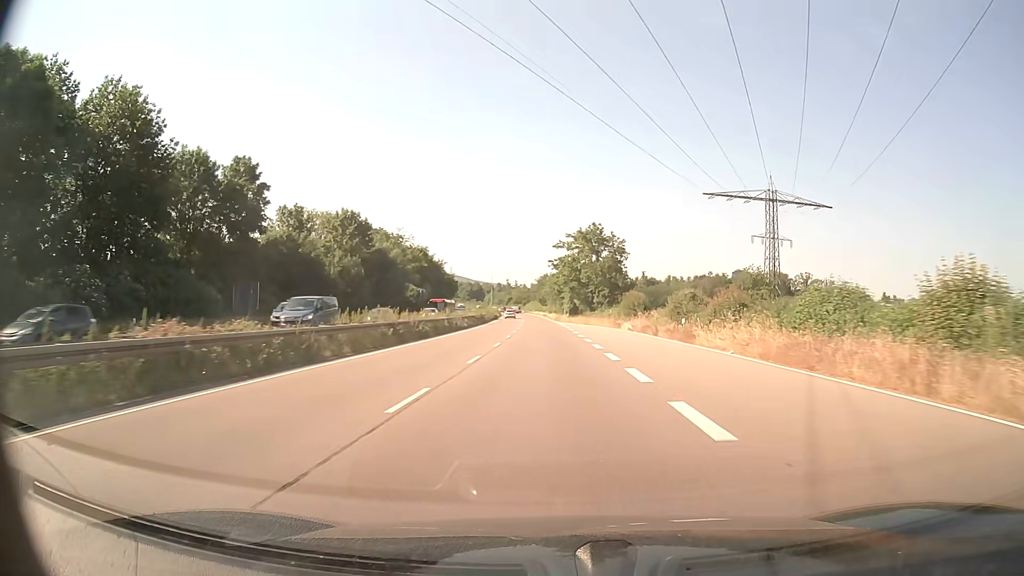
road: trunk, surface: asphalt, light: Day
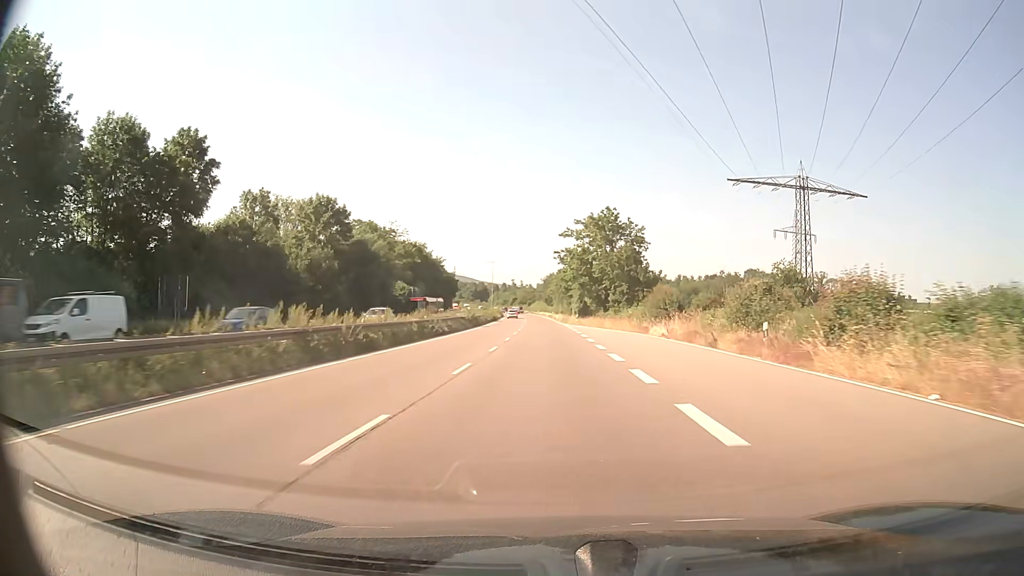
(-0.1, +12.3) m; -1°
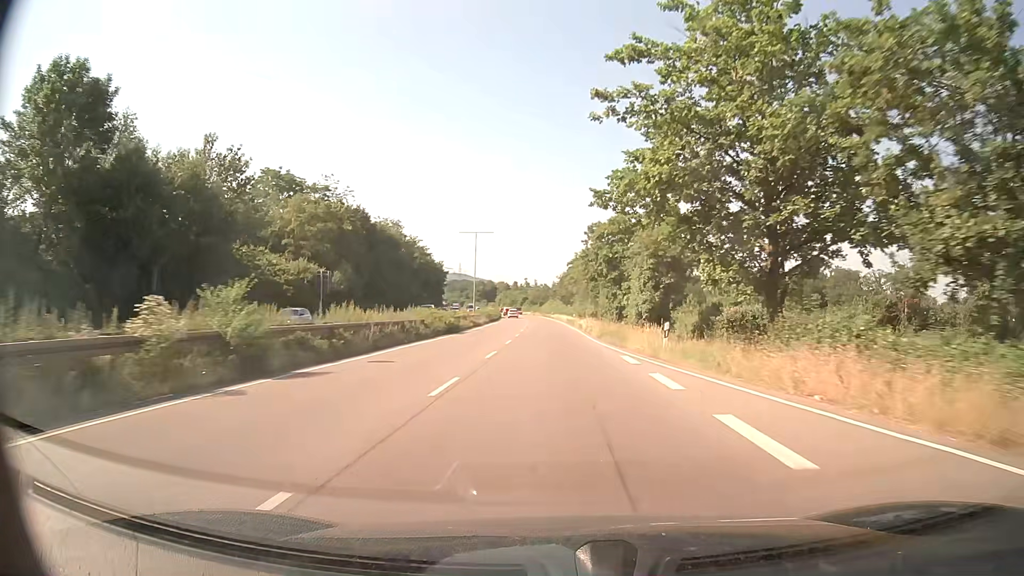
(-0.7, +49.2) m; -1°
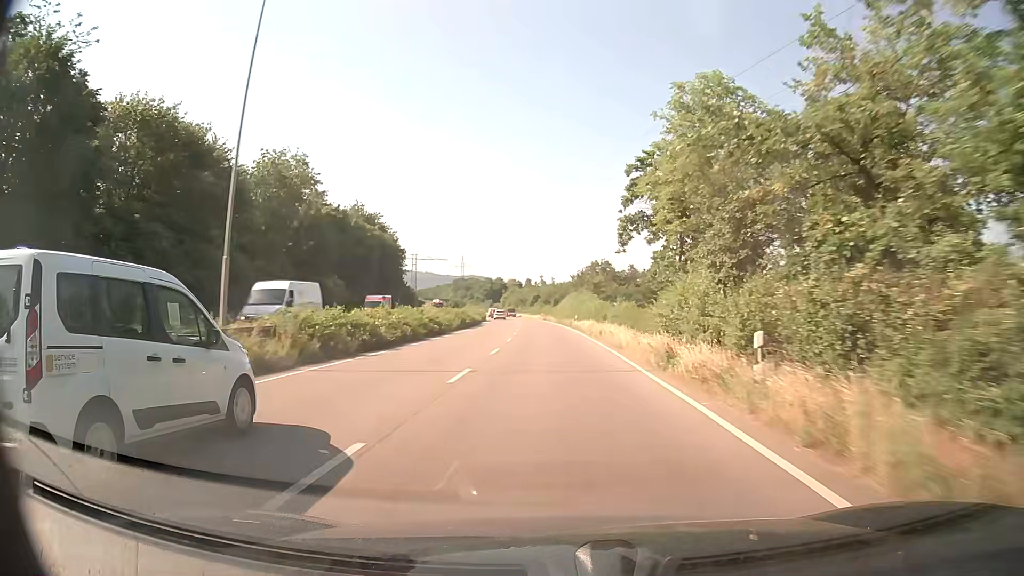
(-0.7, +61.2) m; -1°
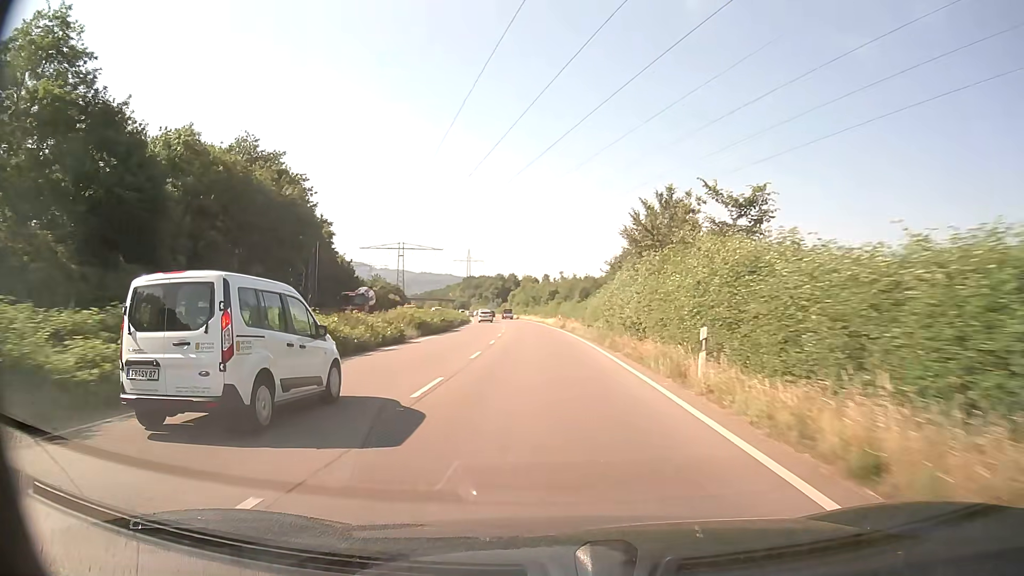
(-0.9, +47.1) m; -2°
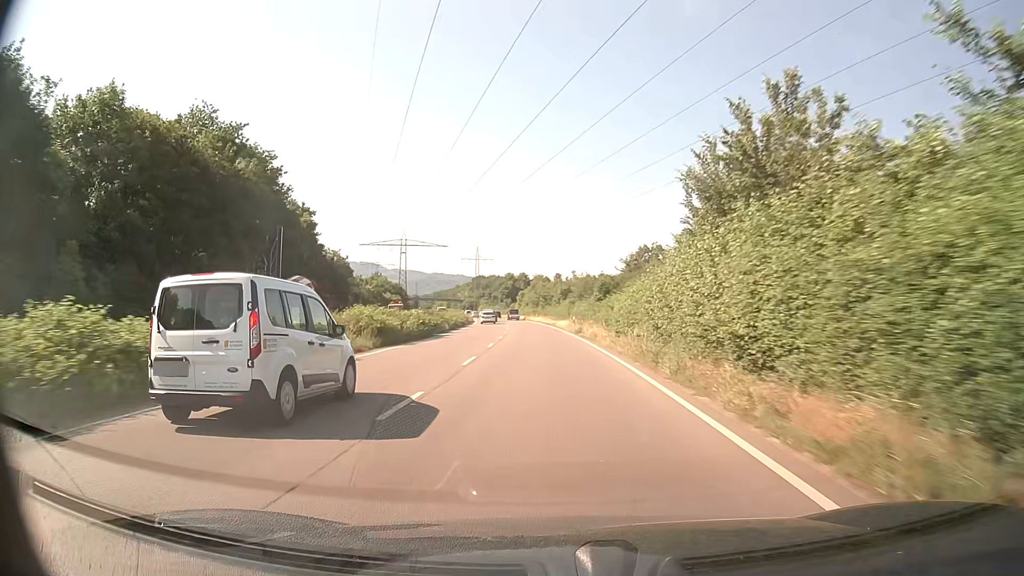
(-0.1, +11.4) m; -1°
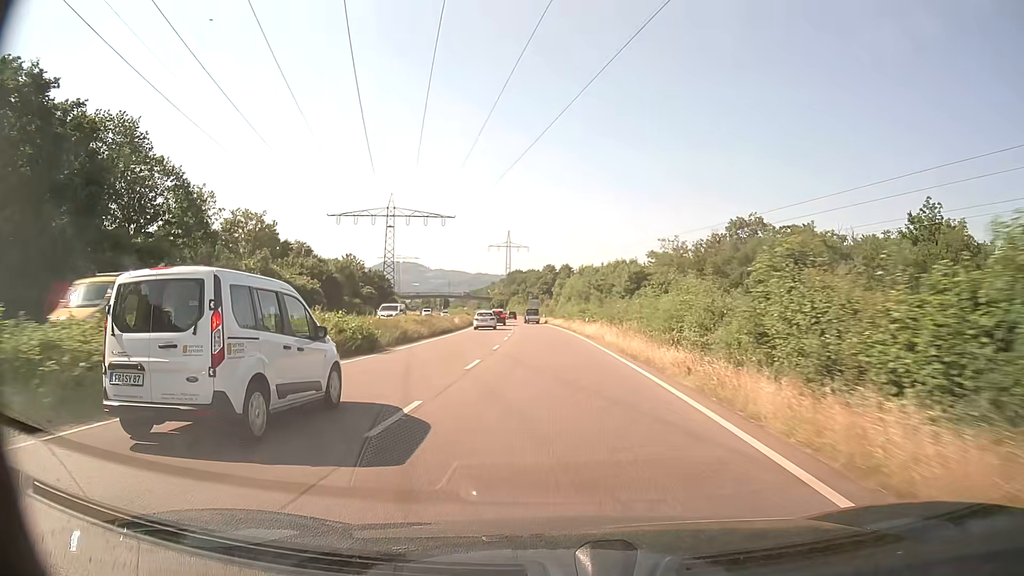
(-2.1, +55.3) m; -4°
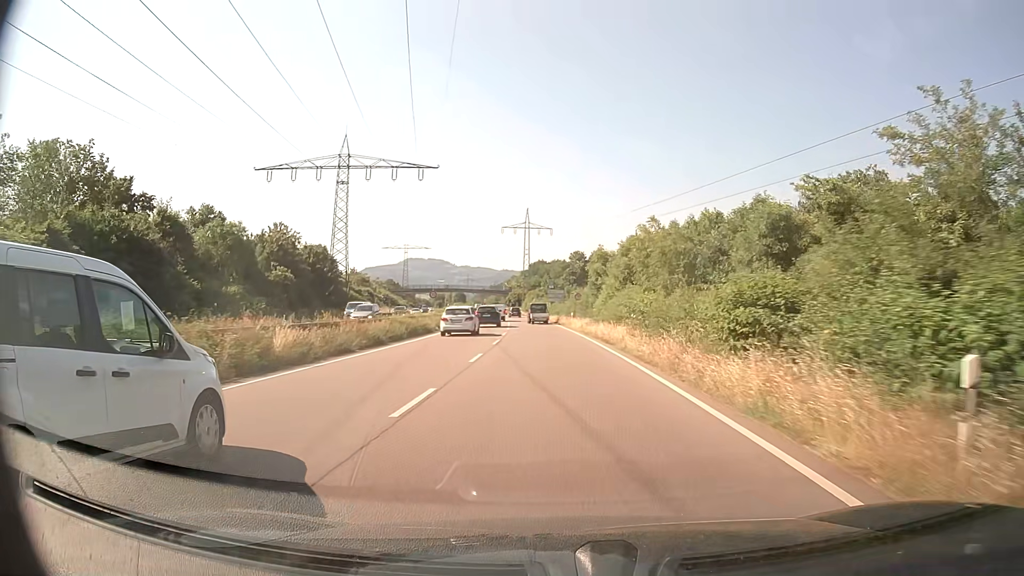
(-0.8, +40.5) m; -2°
(0, +10) (0, +20) (0, +30) (-1, +40) (-1, +50) (-2, +60) (-3, +70) (-4, +80) (-5, +90) (-6, +100) m
